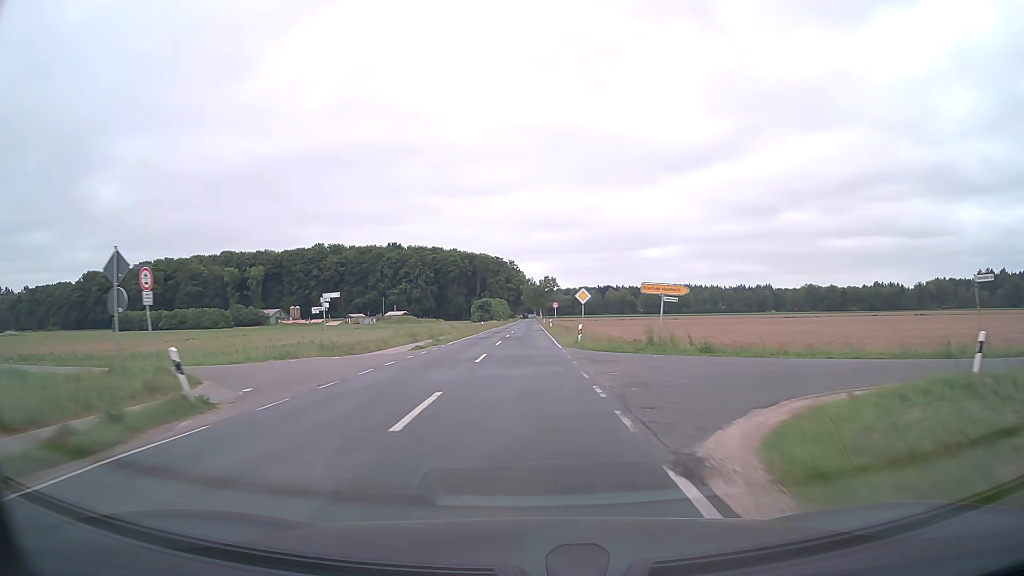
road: tertiary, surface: asphalt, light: Day
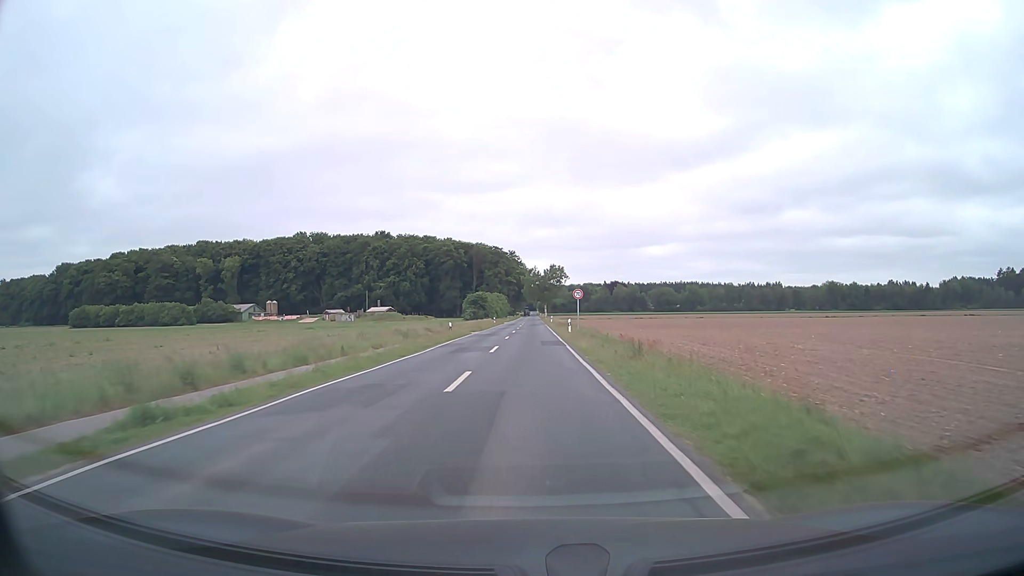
(0.0, +32.4) m; 0°
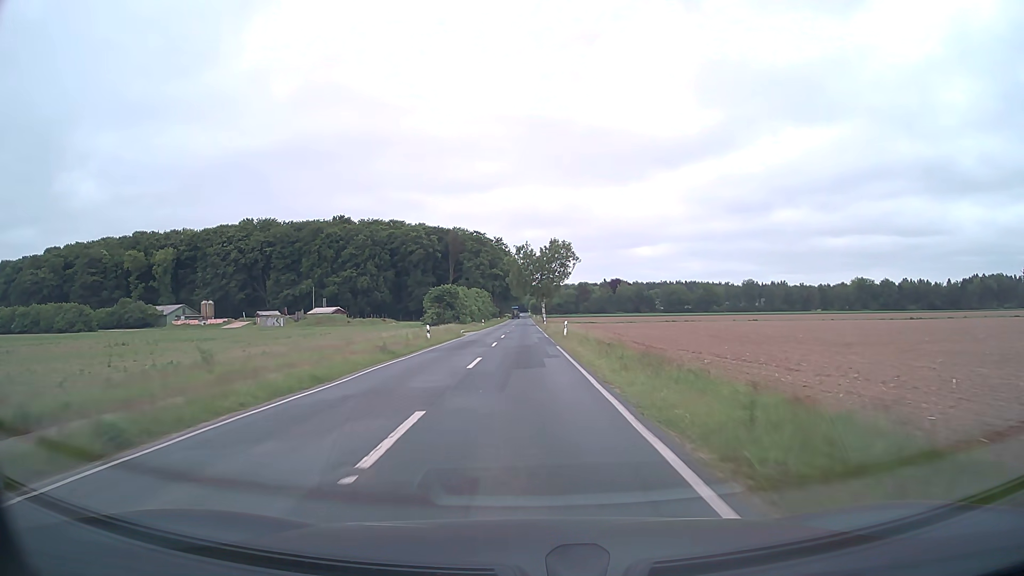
(+0.2, +54.0) m; +1°
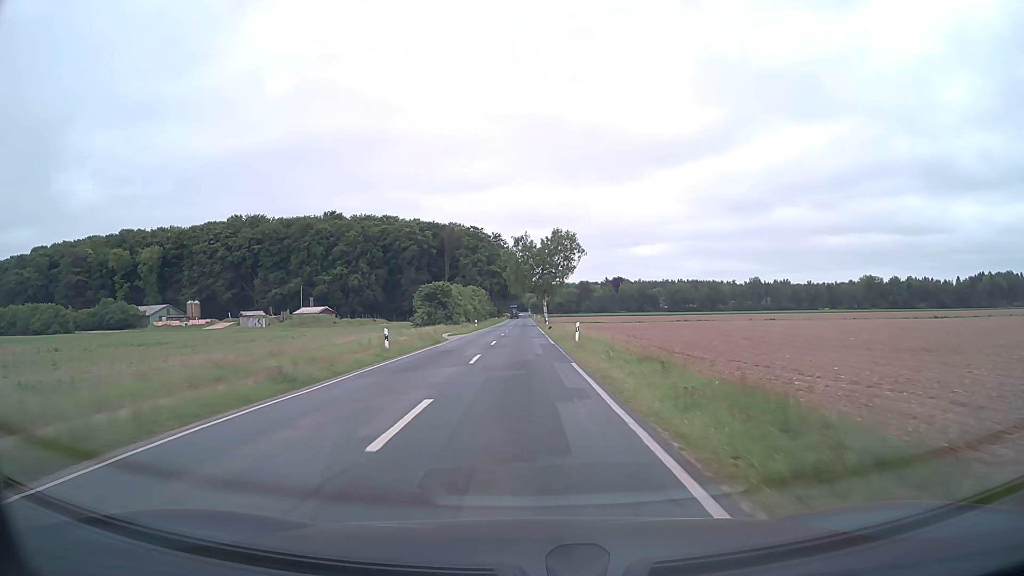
(0.0, +10.8) m; 0°
(0, +10) (0, +20) (0, +30) (0, +40) (0, +50) (0, +60) (0, +70) (0, +80) (-1, +90) (-1, +100) m
